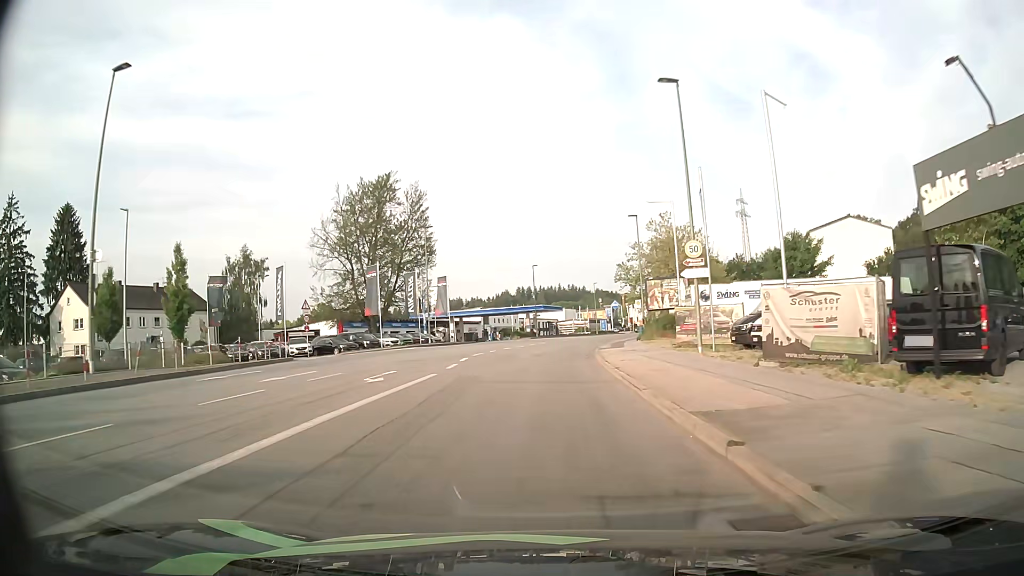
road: tertiary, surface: asphalt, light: Day
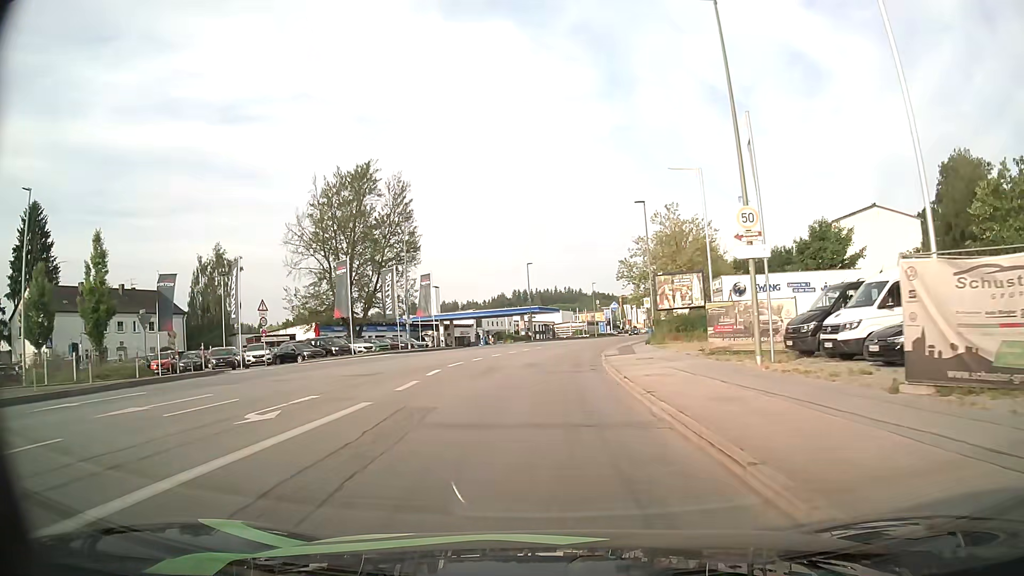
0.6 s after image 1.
(0.0, +7.1) m; 0°
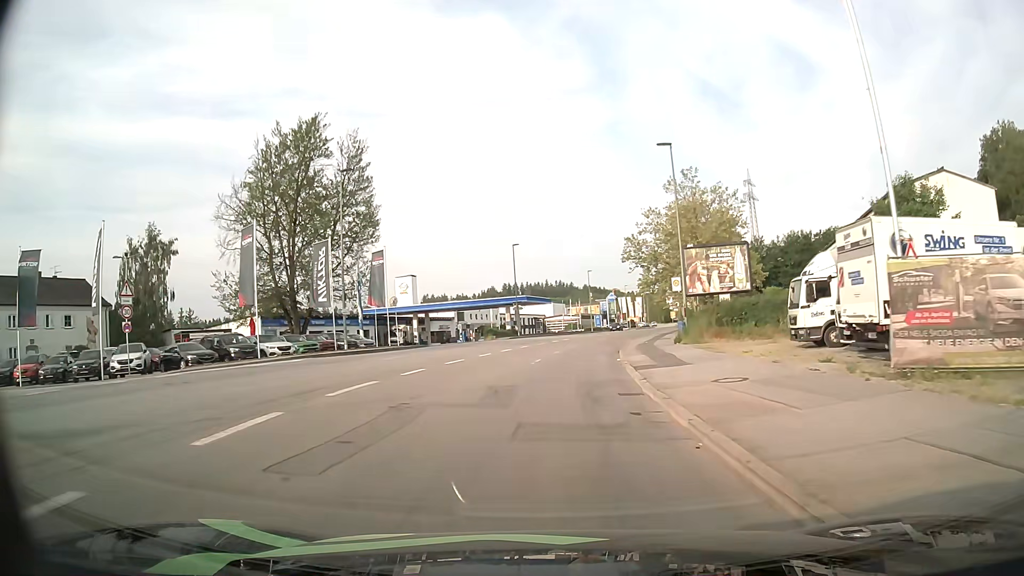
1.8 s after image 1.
(+0.1, +14.4) m; +1°
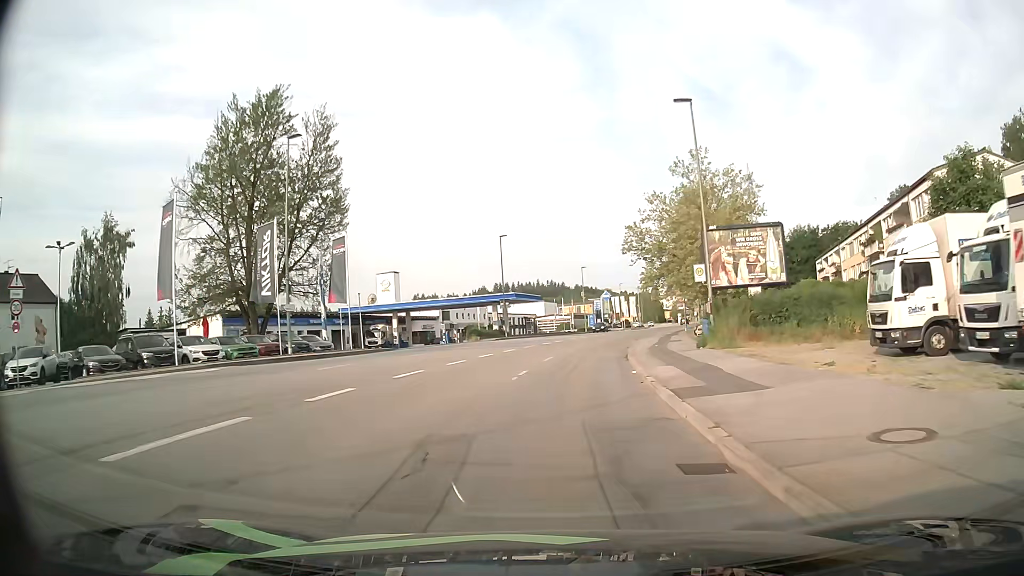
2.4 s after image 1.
(0.0, +7.2) m; +1°
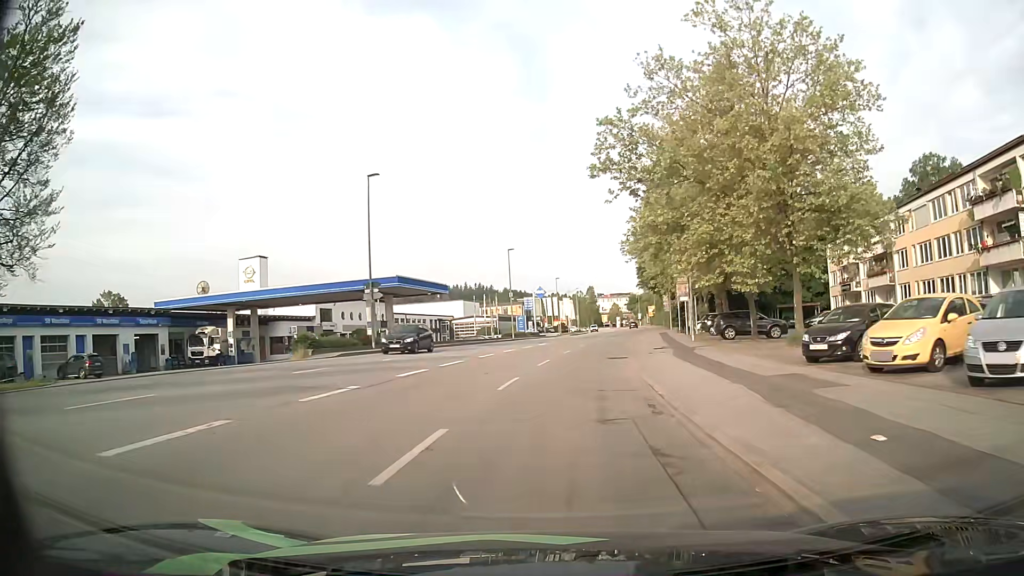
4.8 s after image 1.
(+1.6, +29.2) m; +6°
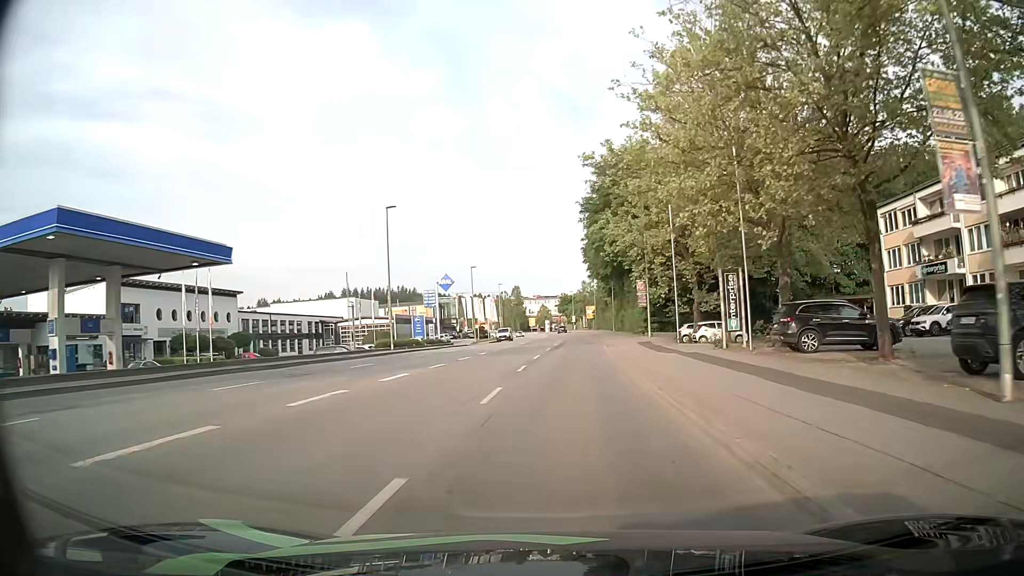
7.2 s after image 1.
(+1.5, +29.6) m; +6°
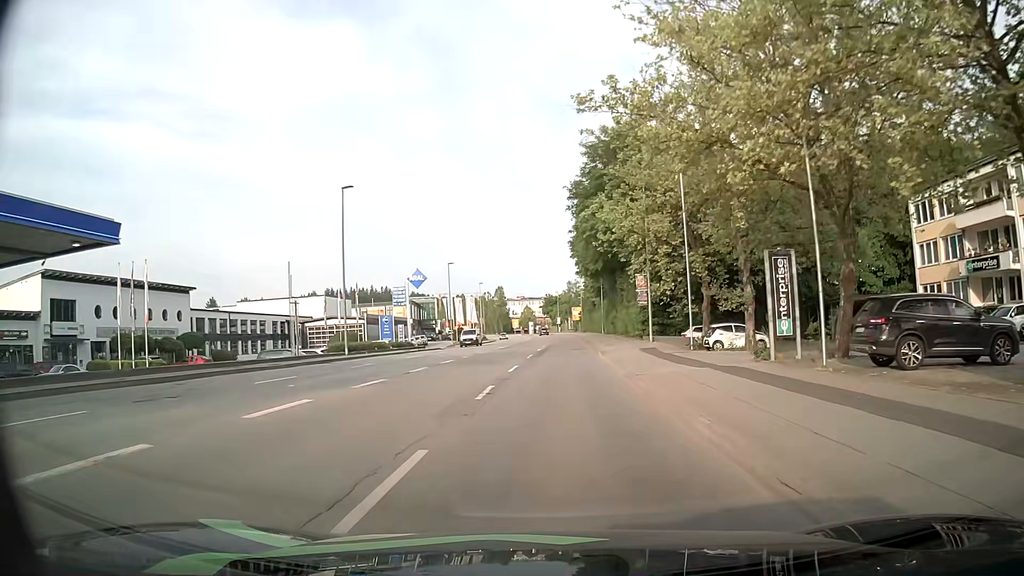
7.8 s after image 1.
(+0.1, +7.5) m; +2°
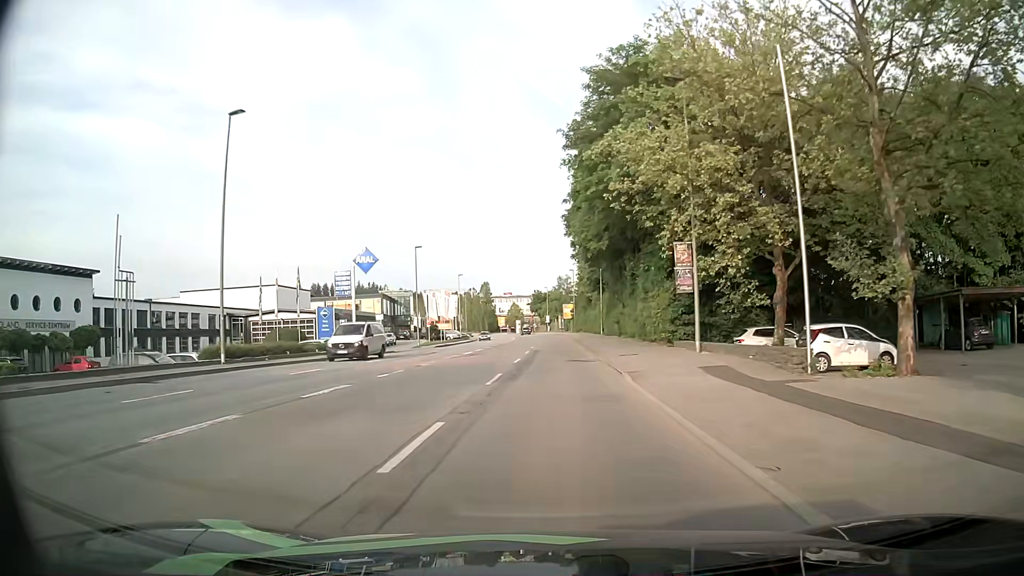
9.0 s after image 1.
(+0.2, +15.0) m; +1°
